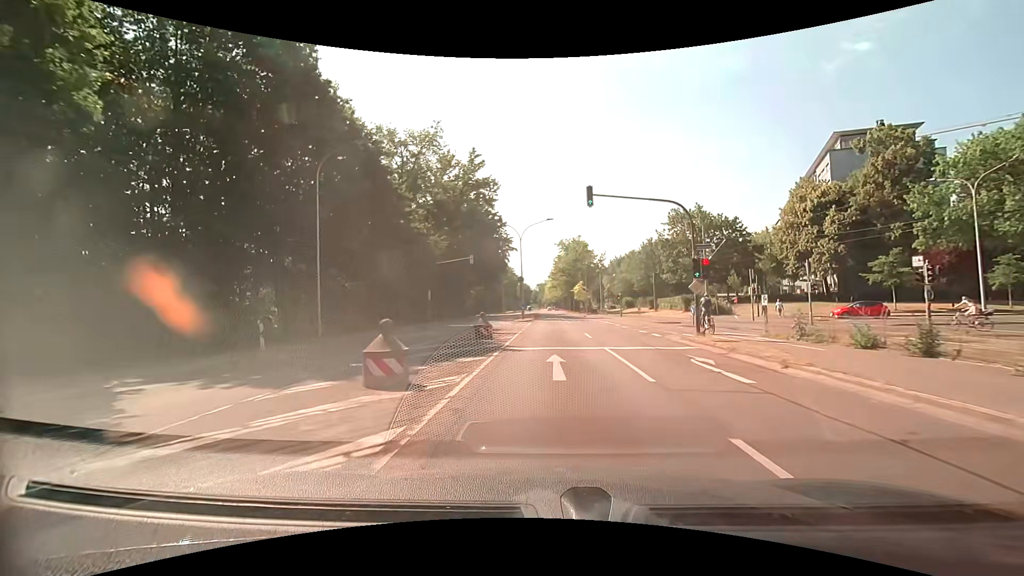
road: secondary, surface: asphalt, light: Day
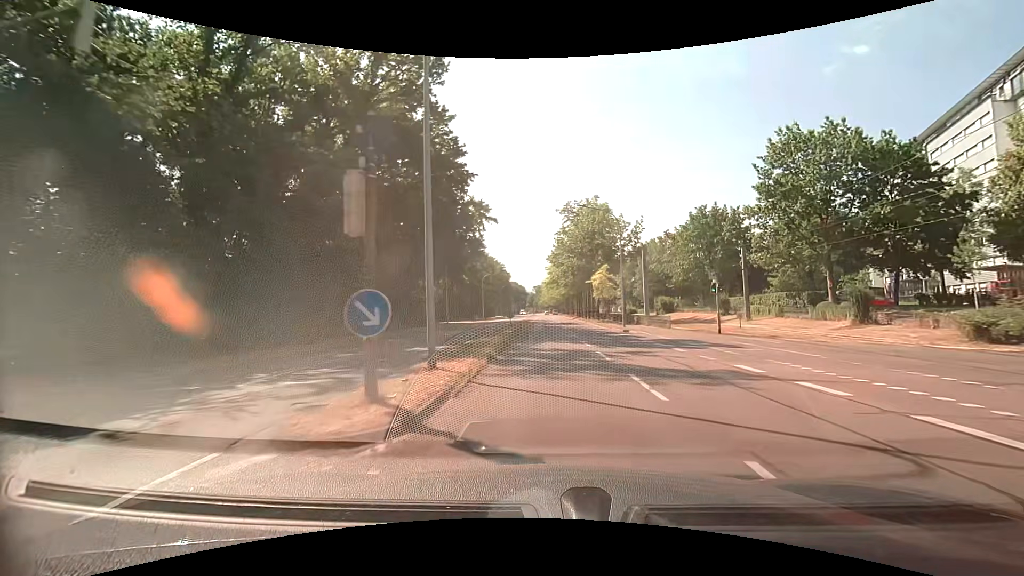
(+0.3, +38.5) m; 0°
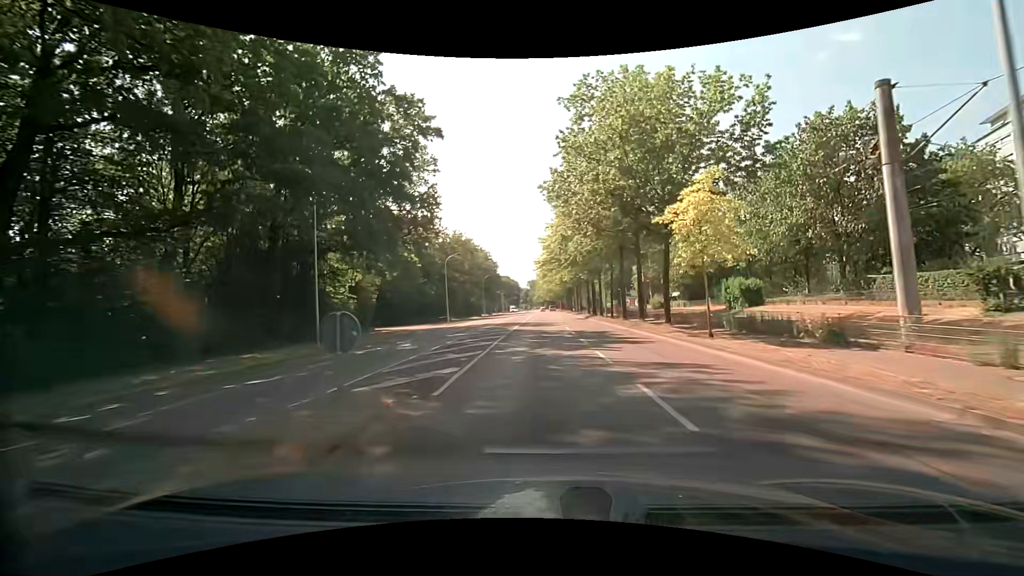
(+0.1, +32.3) m; +1°
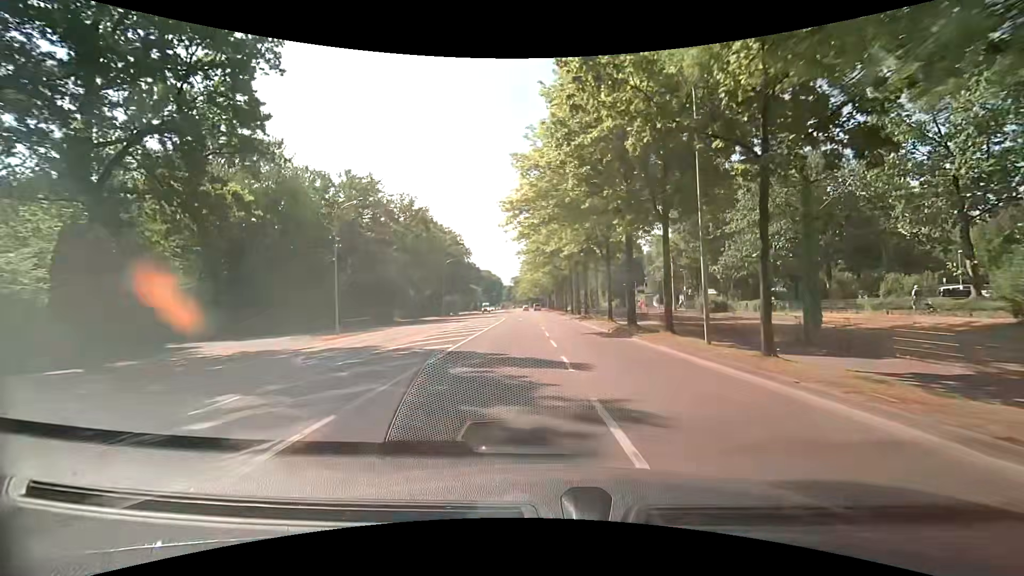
(+0.3, +31.2) m; +2°
(0, +10) (0, +20) (+1, +30) (+1, +40) (0, +50) (0, +60) (0, +70) (0, +80) (-1, +90) (-1, +100) m
